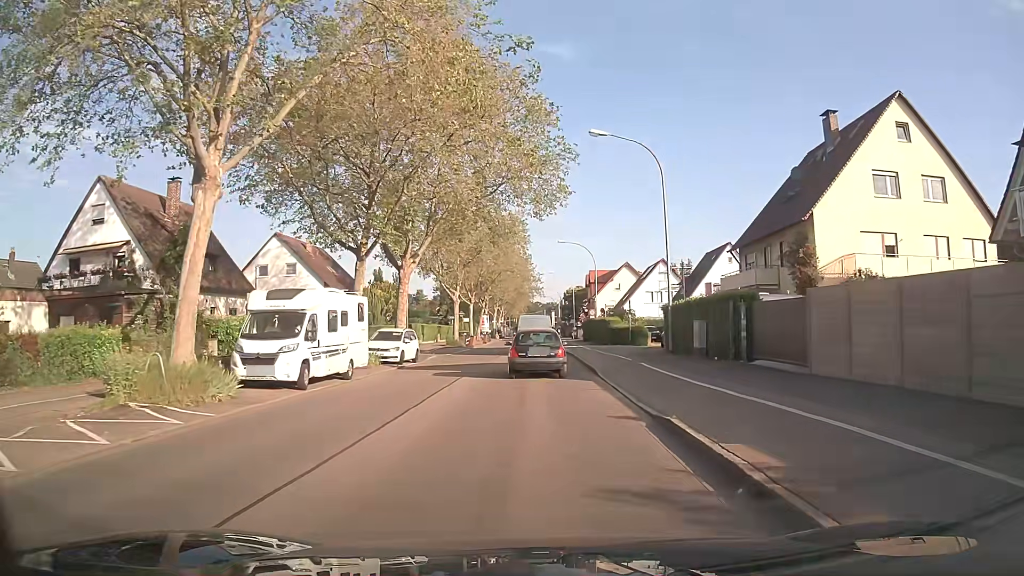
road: secondary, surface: asphalt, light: Day
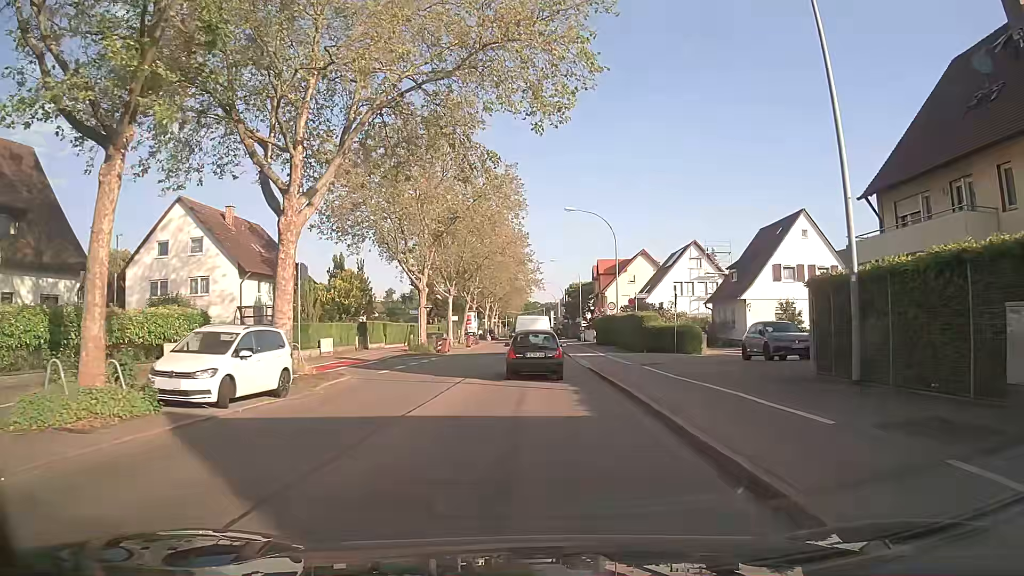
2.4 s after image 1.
(-0.2, +17.8) m; 0°
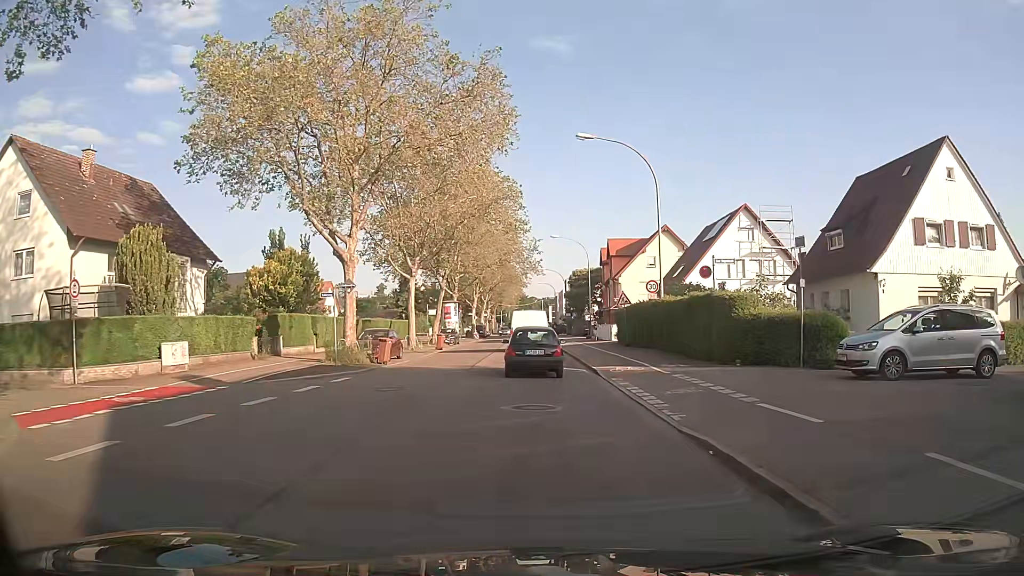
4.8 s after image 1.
(-0.1, +17.4) m; 0°
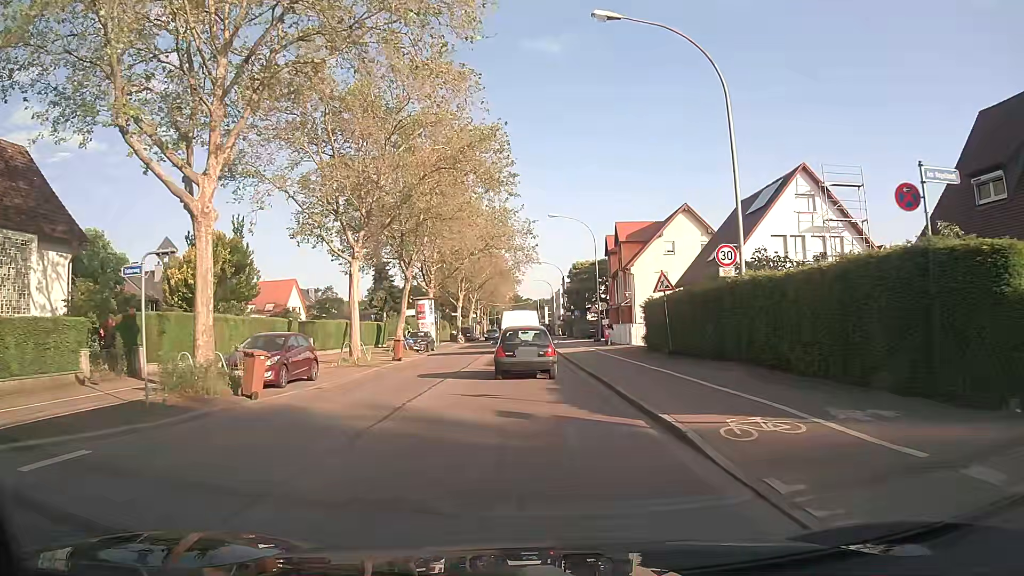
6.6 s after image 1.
(0.0, +12.7) m; +1°
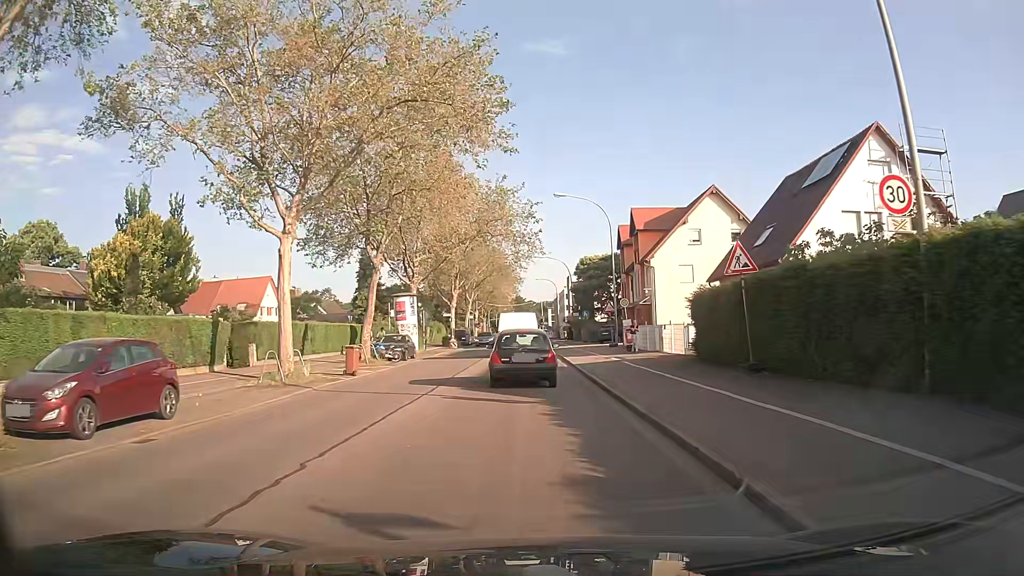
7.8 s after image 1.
(-0.1, +8.9) m; -1°
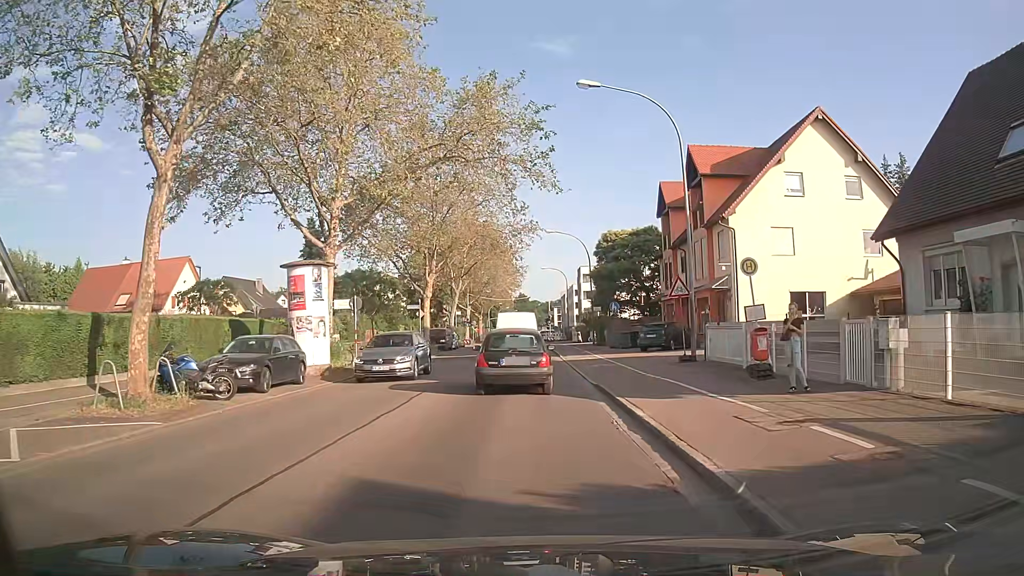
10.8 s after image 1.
(-0.1, +19.7) m; -1°
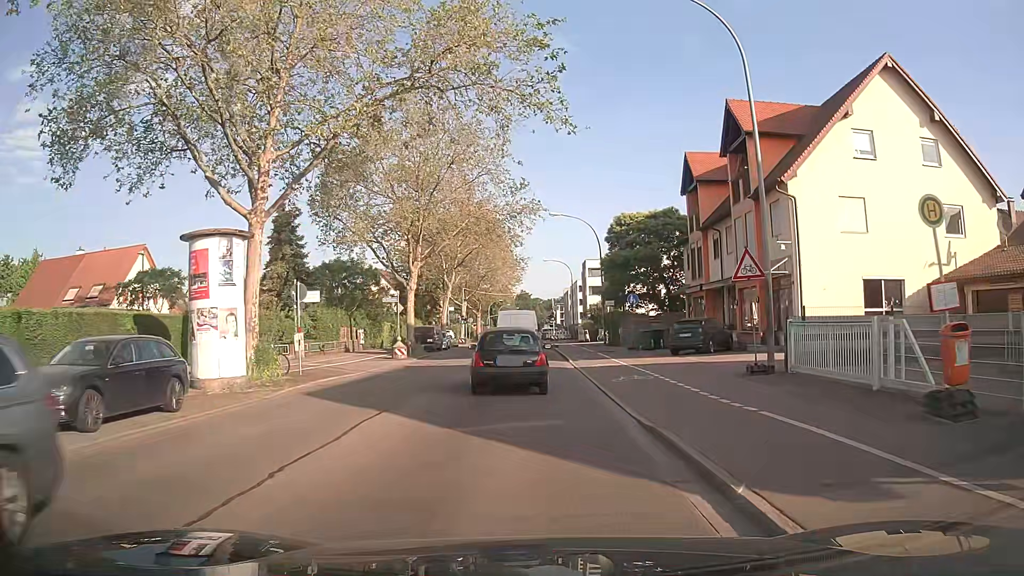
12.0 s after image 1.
(+0.1, +7.5) m; +1°
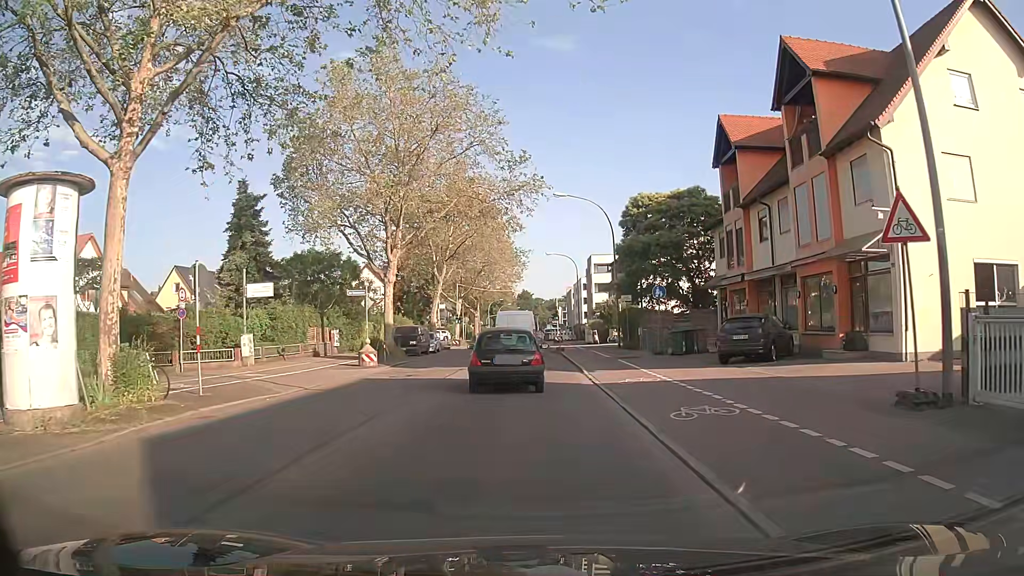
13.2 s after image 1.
(0.0, +7.2) m; 0°
(0, +10) (0, +20) (0, +30) (-1, +40) (-1, +50) (-1, +60) (-1, +70) (-1, +80) (-2, +90) (-2, +100) m
